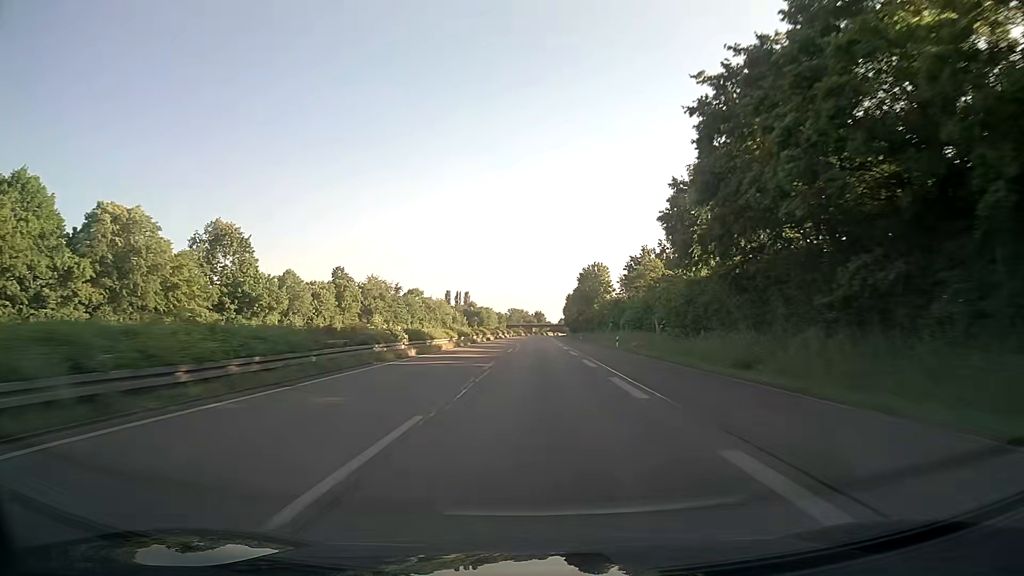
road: trunk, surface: asphalt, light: Day
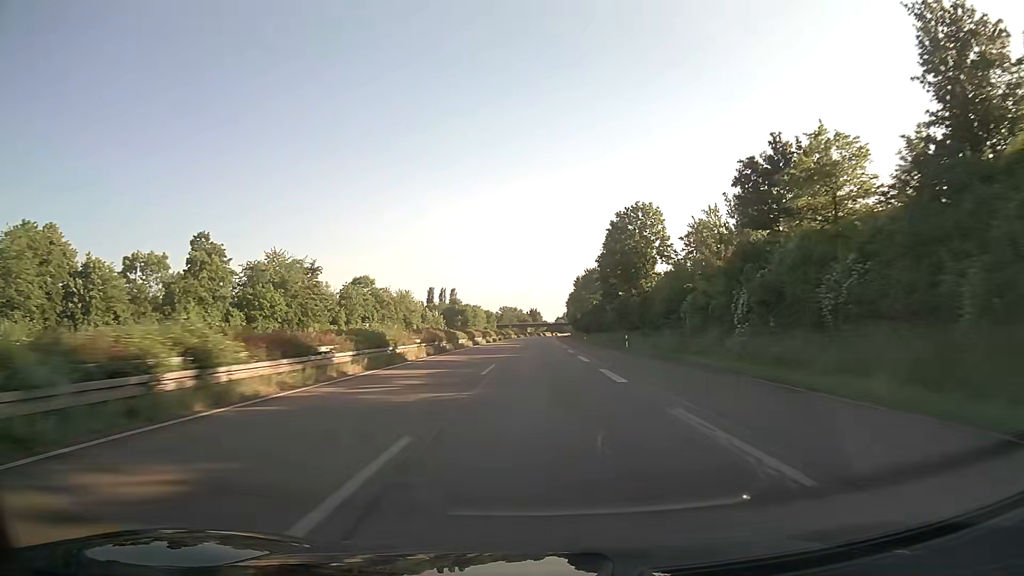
(+0.2, +56.2) m; +1°
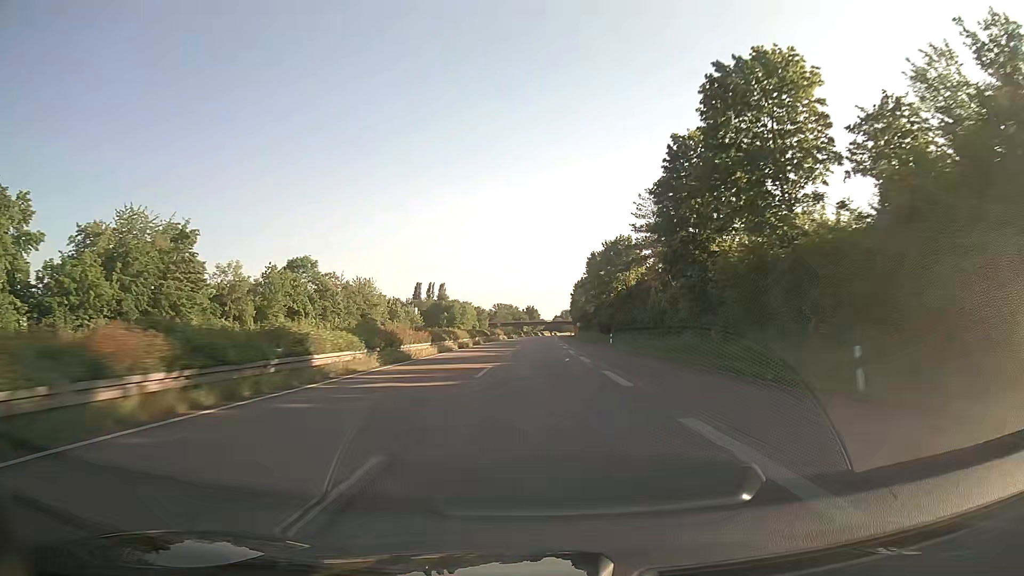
(0.0, +37.6) m; 0°
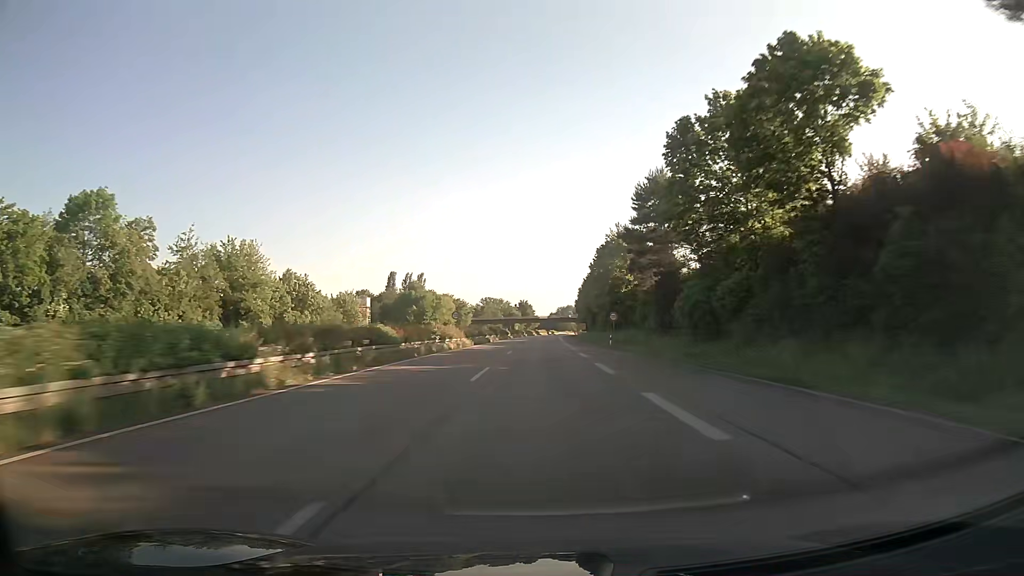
(+0.2, +56.3) m; +1°
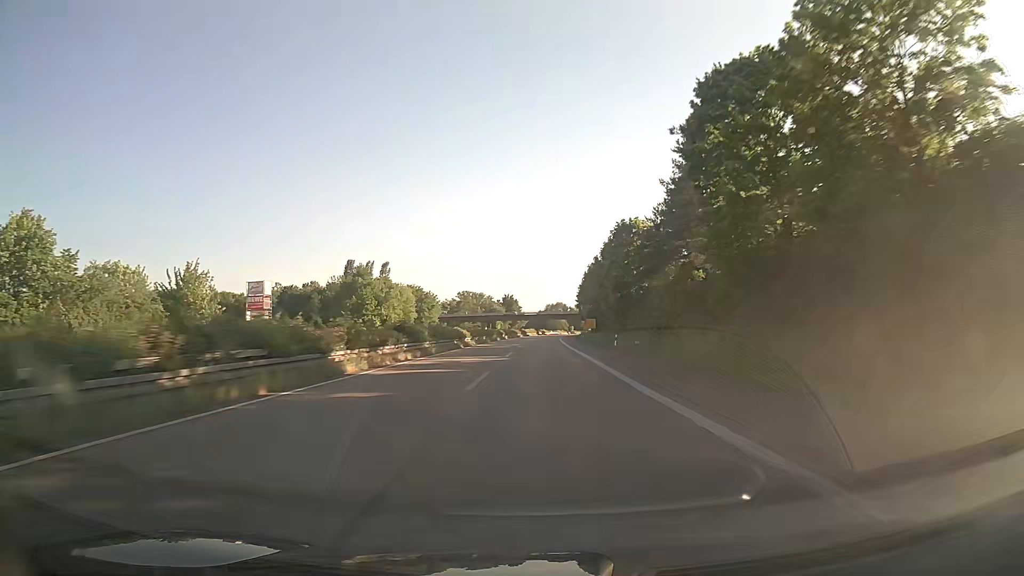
(+0.4, +56.3) m; +1°
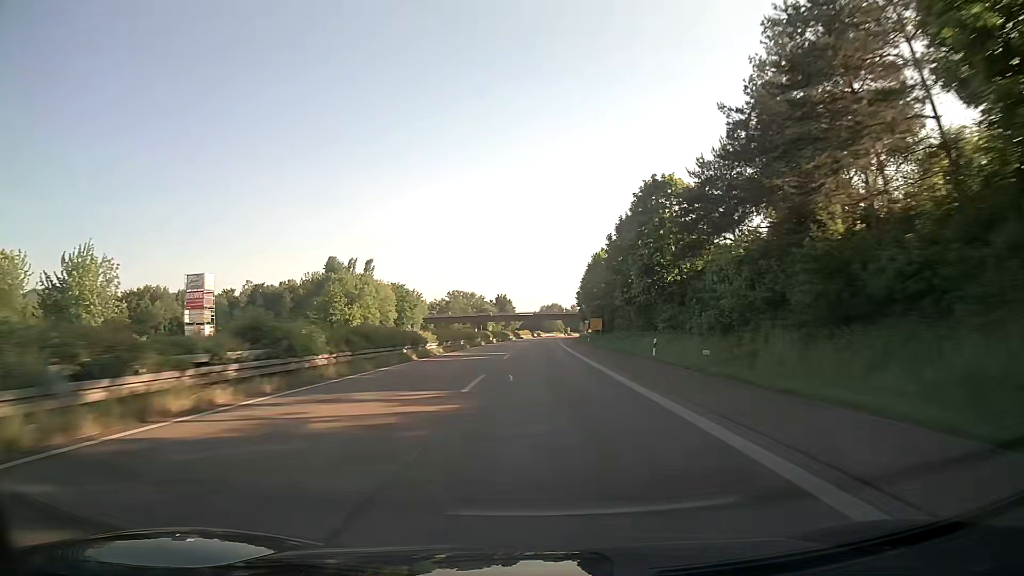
(0.0, +18.8) m; 0°
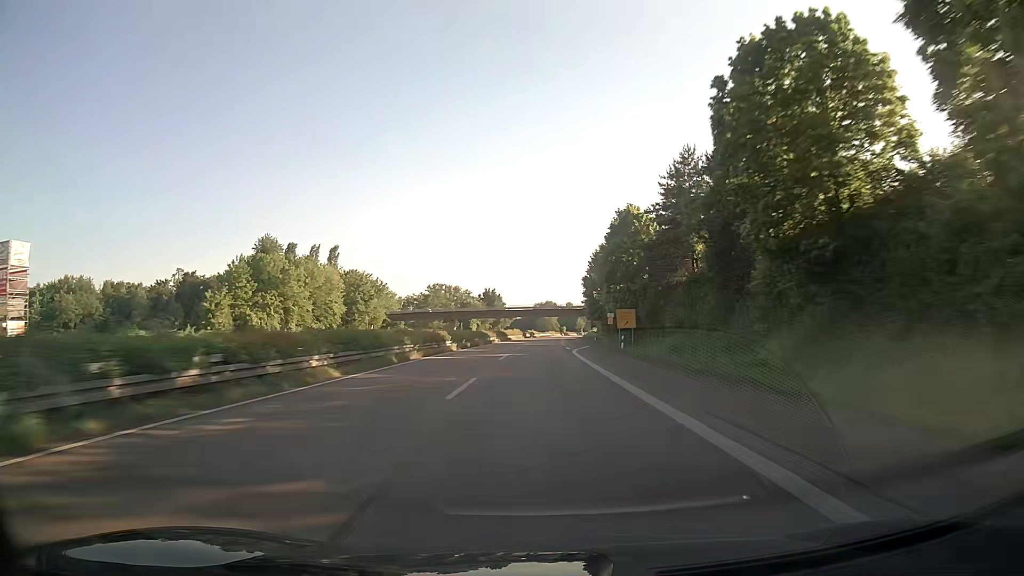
(+0.3, +37.5) m; +1°
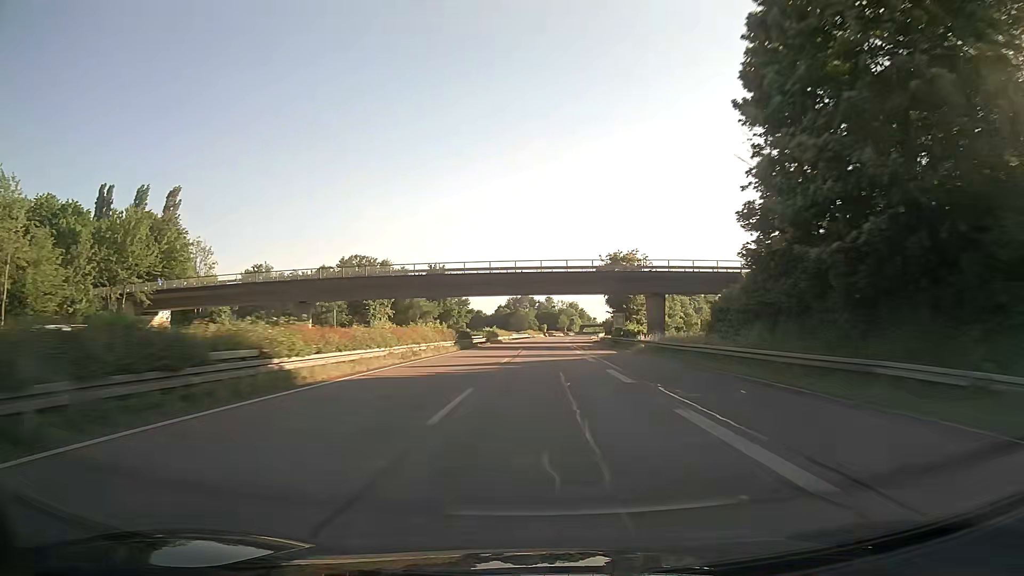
(+1.5, +94.0) m; +2°
(0, +10) (0, +20) (0, +30) (0, +40) (+1, +50) (+1, +60) (+1, +70) (+2, +80) (+2, +90) (+3, +100) m
